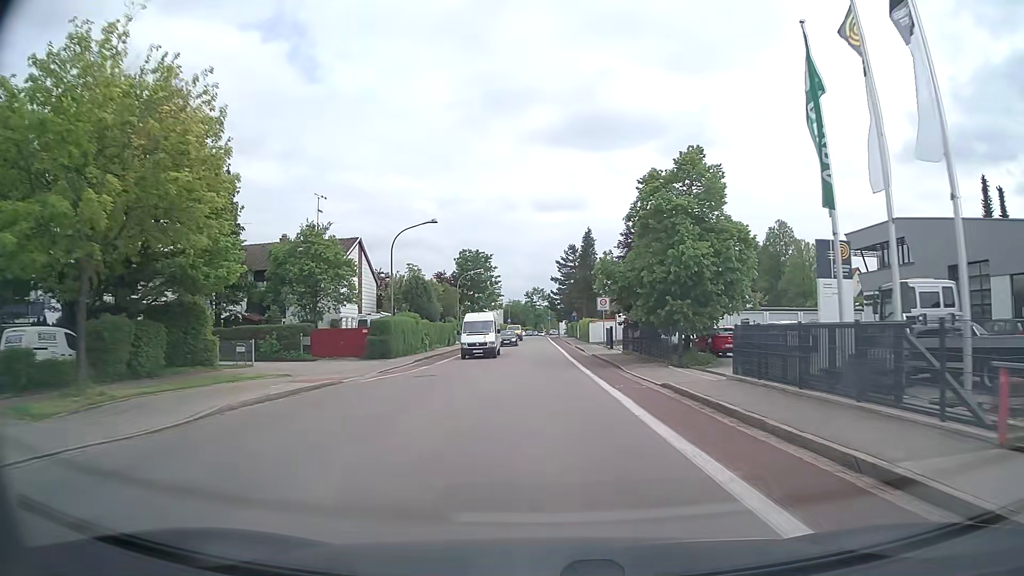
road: tertiary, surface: asphalt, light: Day
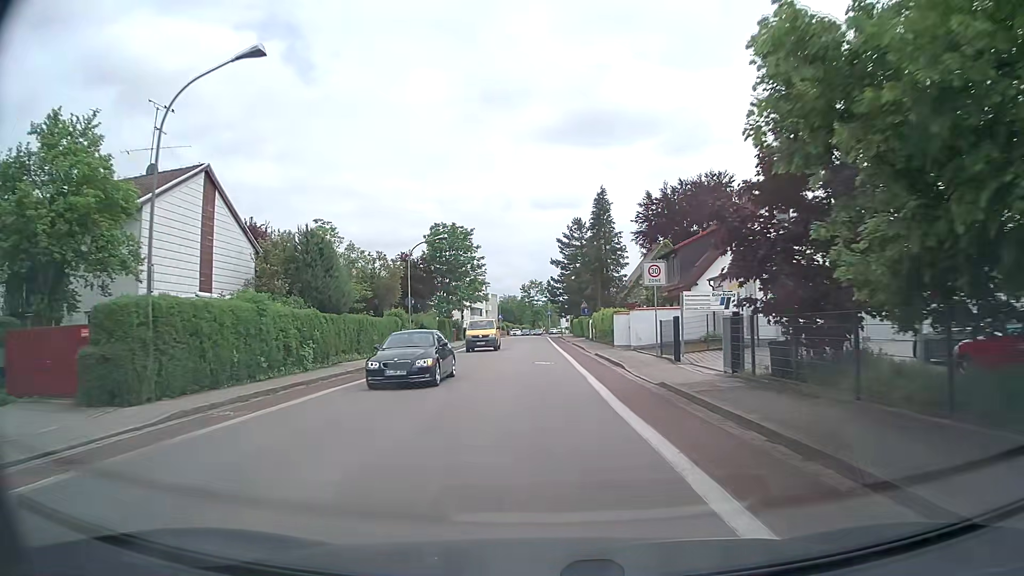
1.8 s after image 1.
(+0.1, +23.2) m; 0°
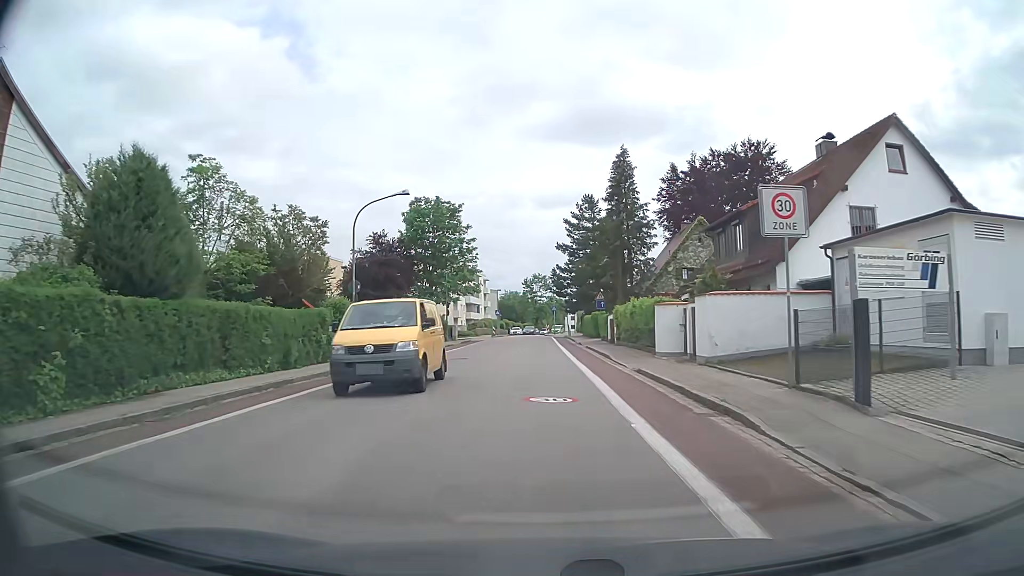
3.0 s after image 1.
(0.0, +13.4) m; 0°
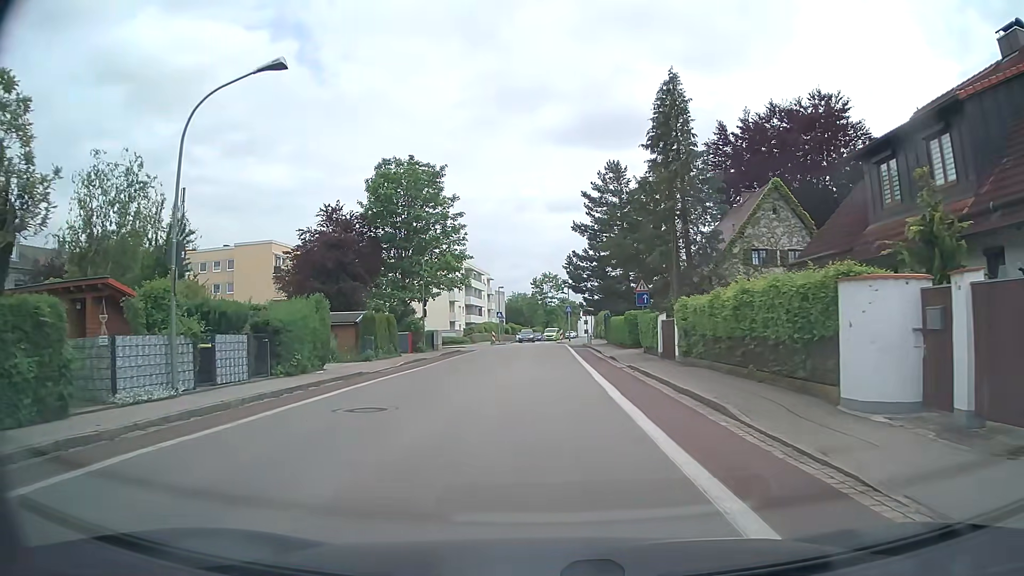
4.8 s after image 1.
(-0.1, +15.7) m; -1°
(0, +10) (0, +20) (0, +30) (0, +40) (0, +50) (-1, +60) (-1, +70) (0, +80) (0, +90) (+2, +100) m
